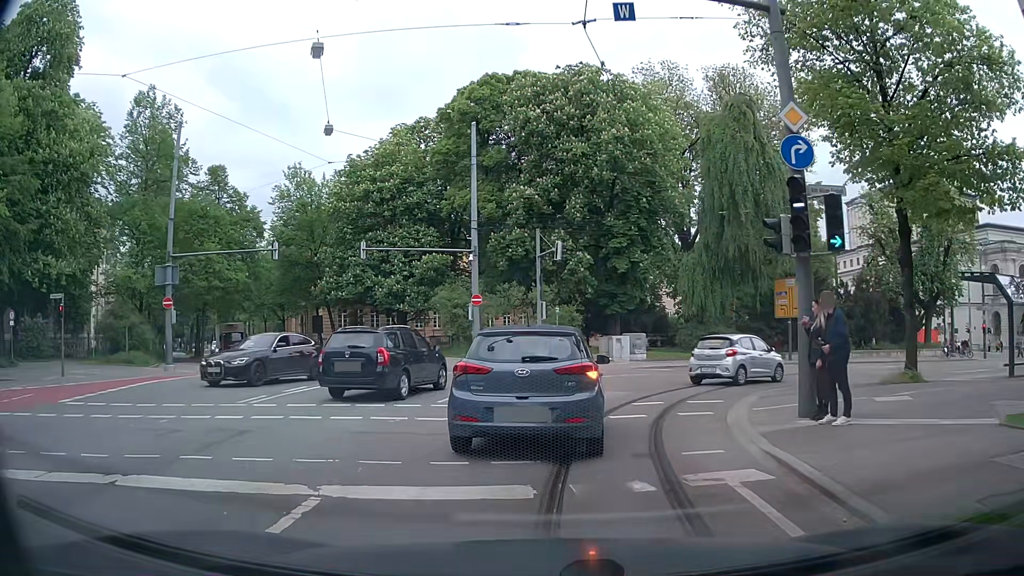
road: secondary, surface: asphalt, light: Day
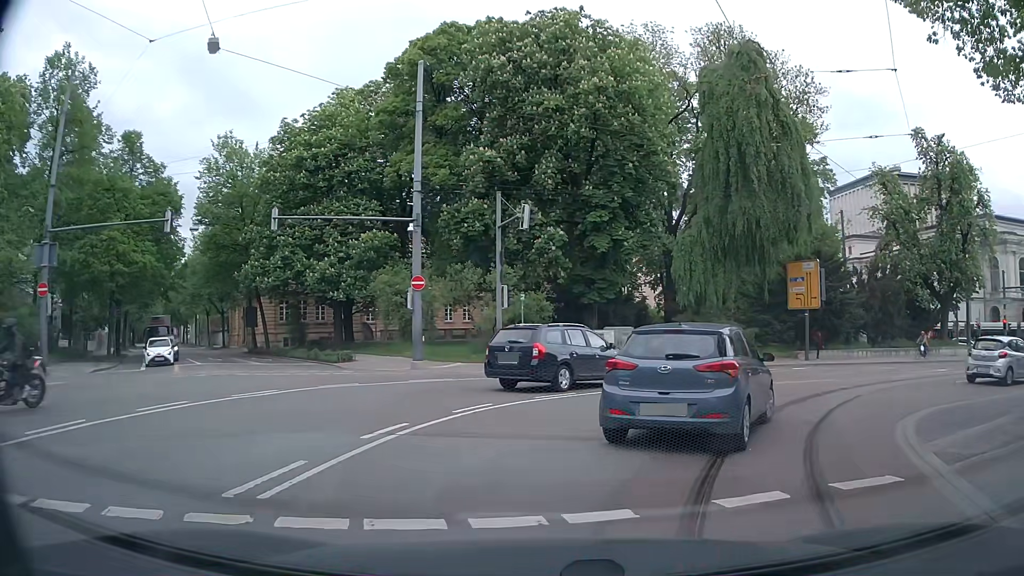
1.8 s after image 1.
(-0.1, +8.5) m; +2°
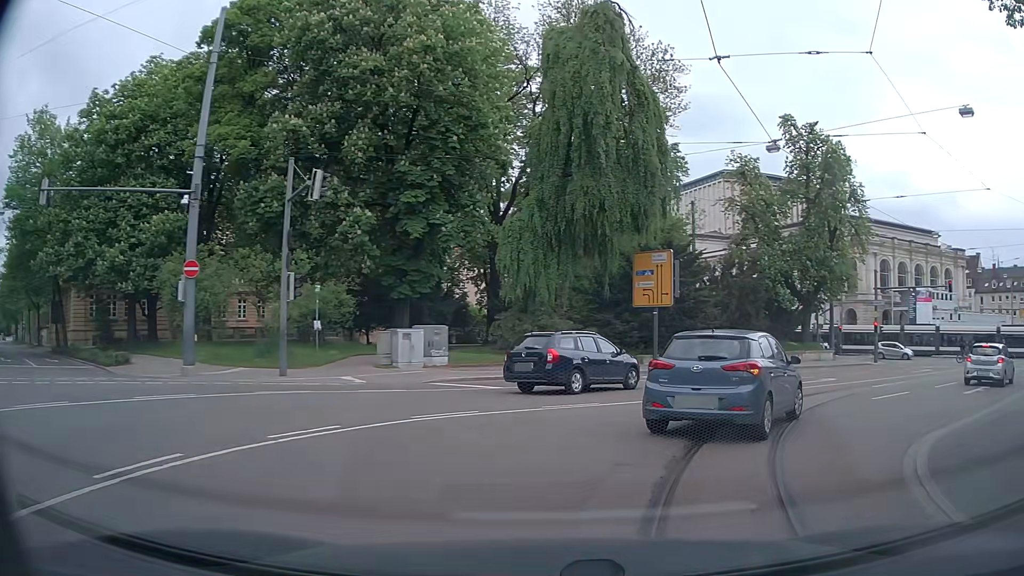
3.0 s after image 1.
(+0.5, +5.5) m; +11°
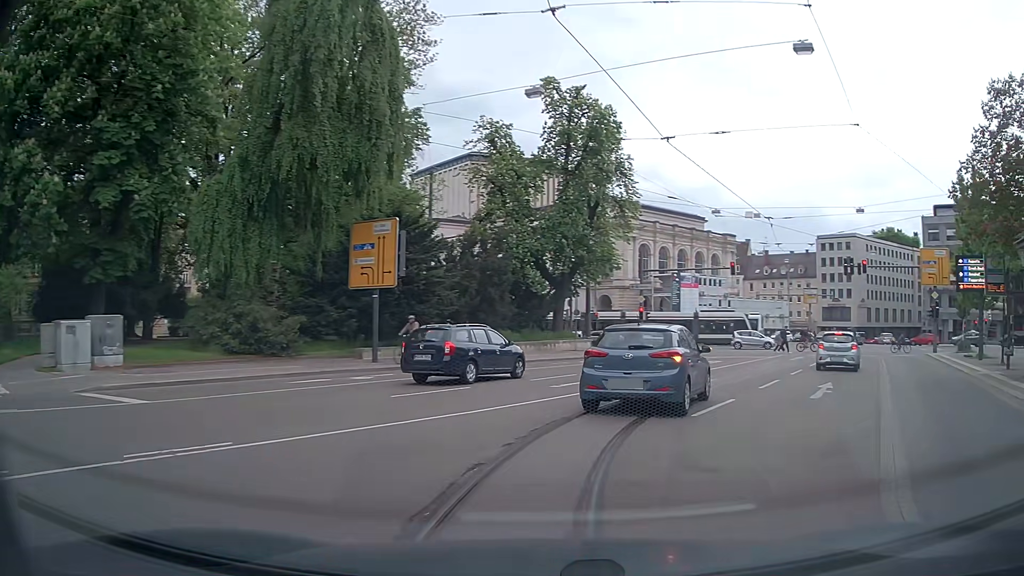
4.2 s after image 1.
(+1.5, +6.0) m; +25°
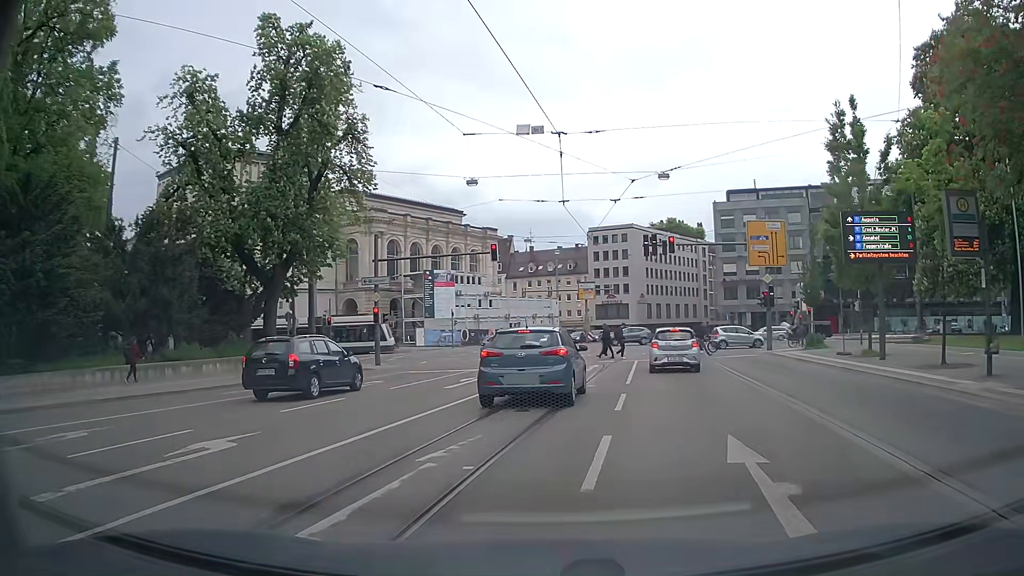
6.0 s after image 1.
(+2.6, +10.9) m; +21°
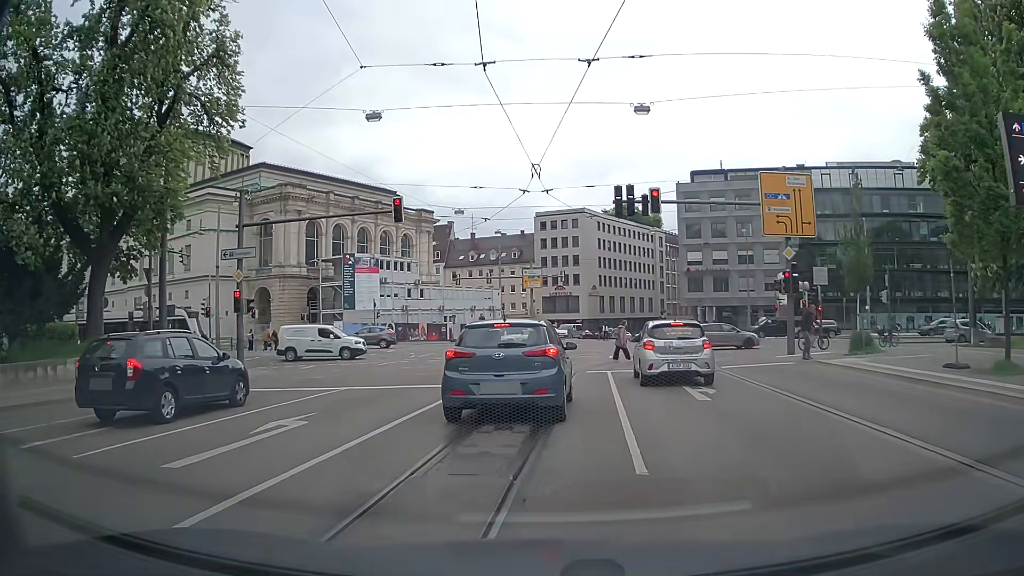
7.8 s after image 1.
(+0.6, +11.4) m; +5°
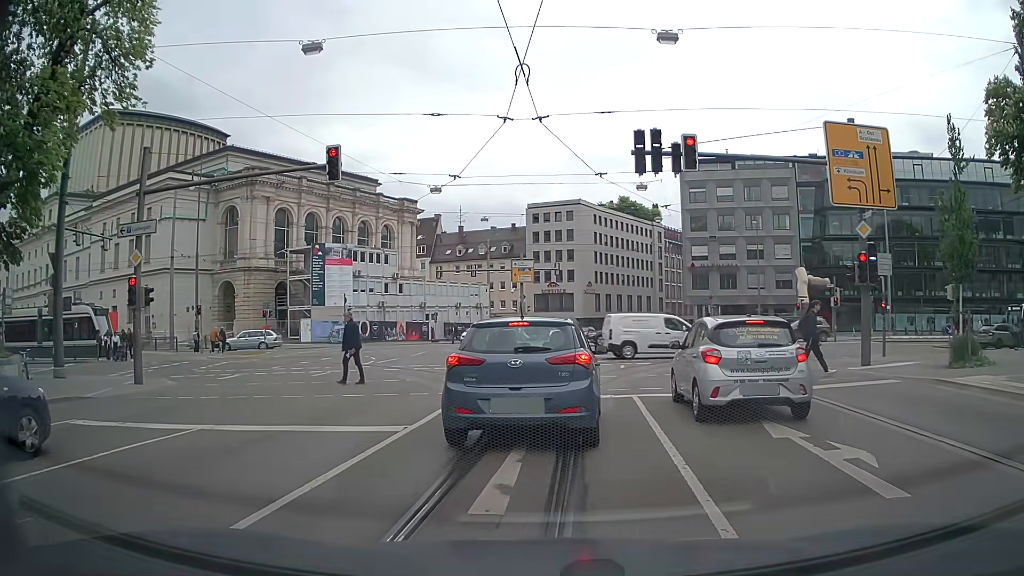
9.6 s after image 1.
(0.0, +7.1) m; 0°
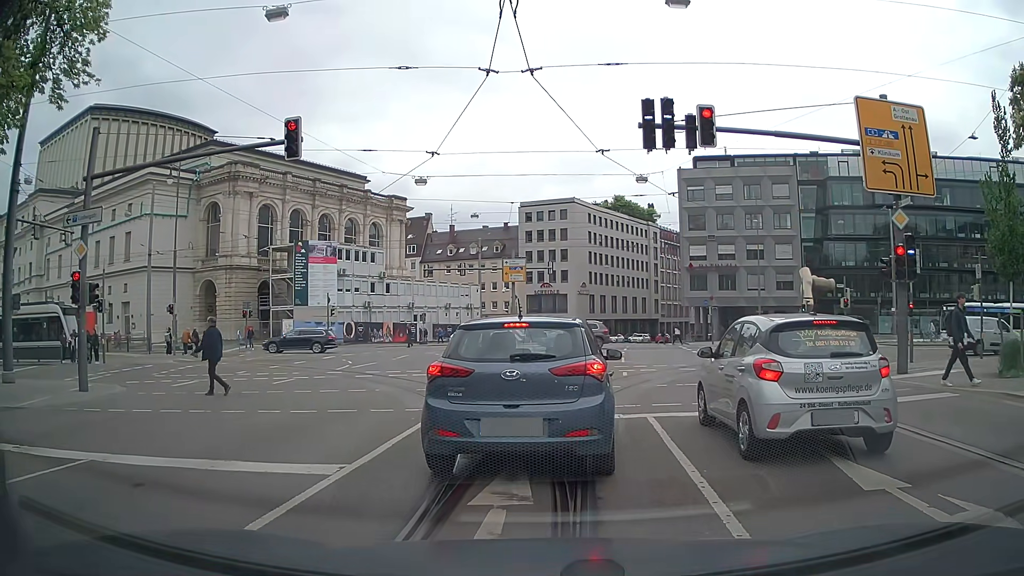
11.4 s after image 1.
(0.0, +2.5) m; 0°
